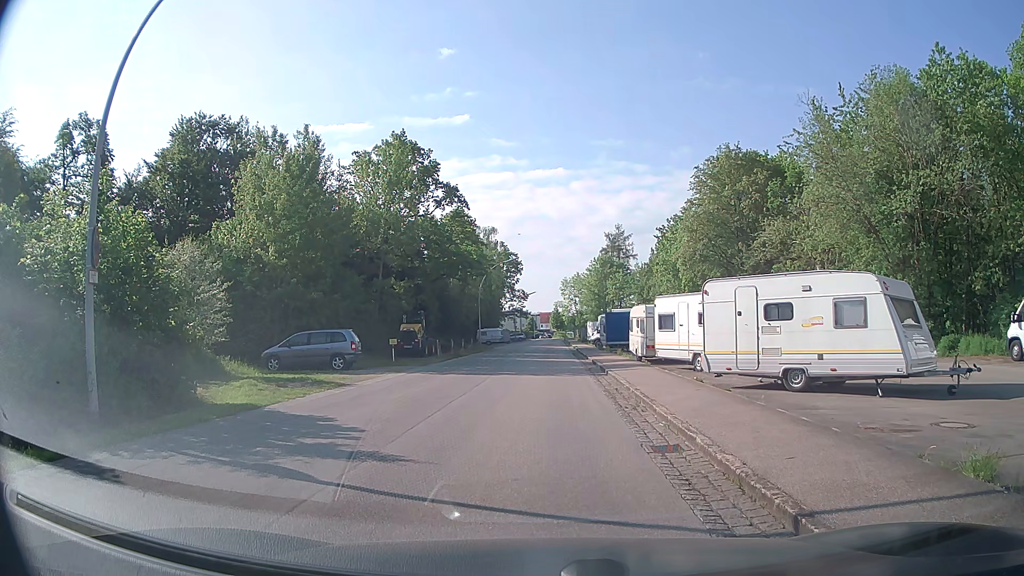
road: residential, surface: asphalt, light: Day
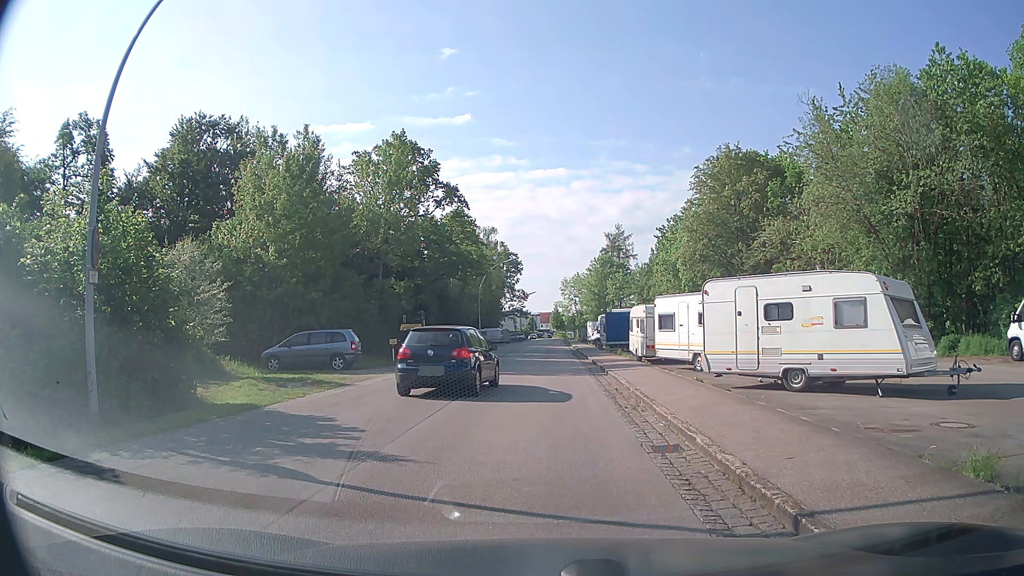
(0.0, 0.0) m; 0°
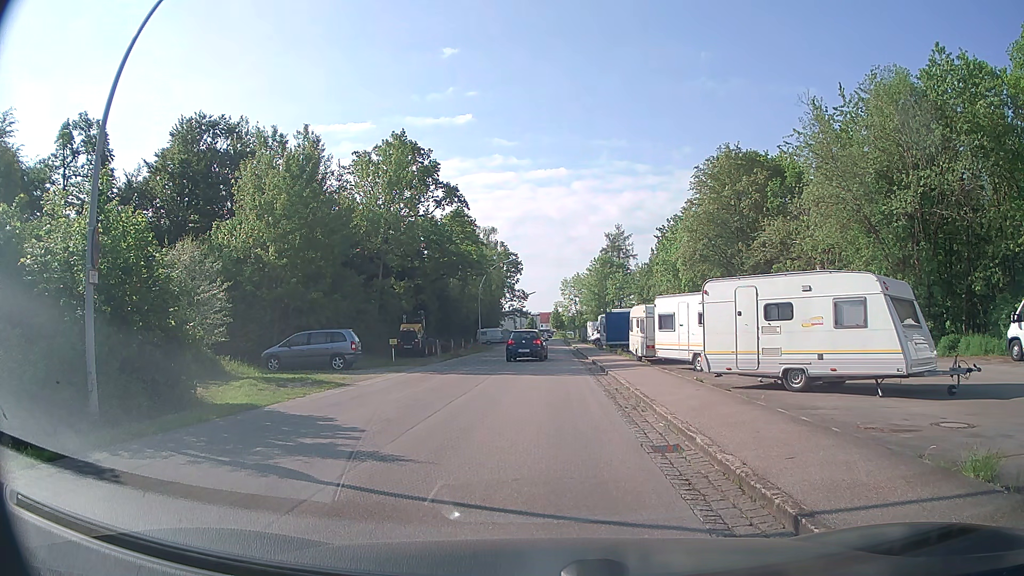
(0.0, 0.0) m; 0°
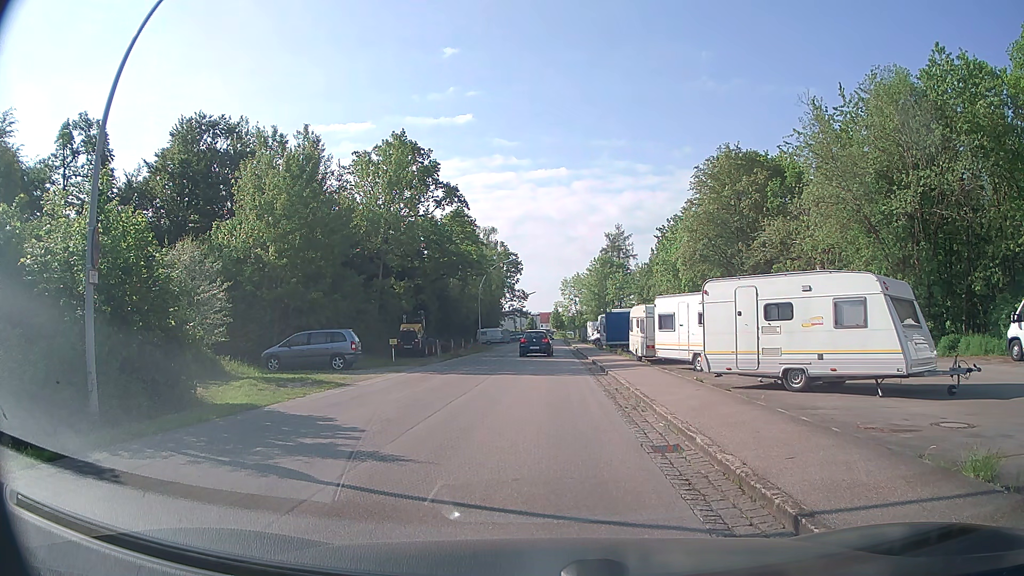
(0.0, 0.0) m; 0°
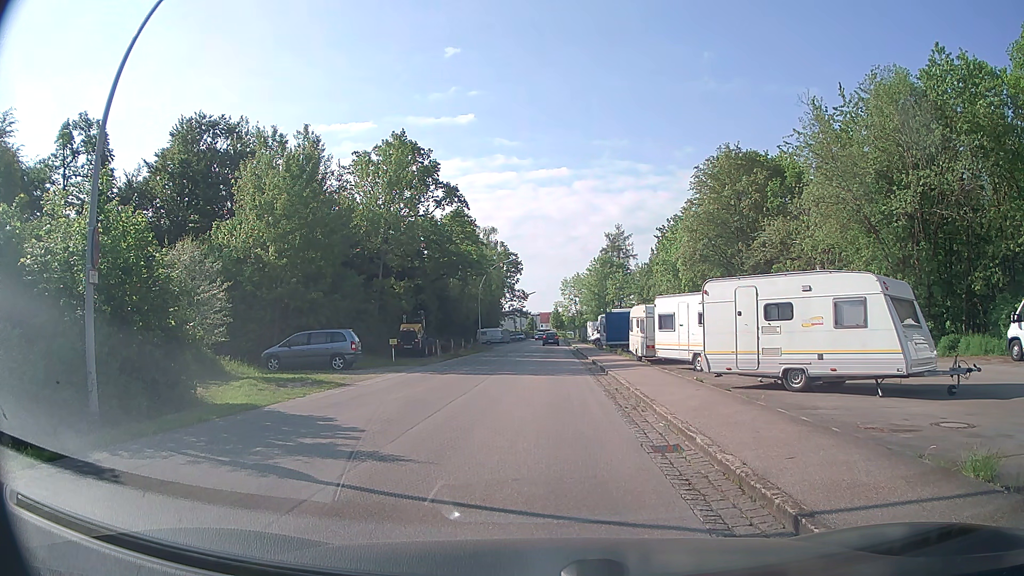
(0.0, 0.0) m; 0°
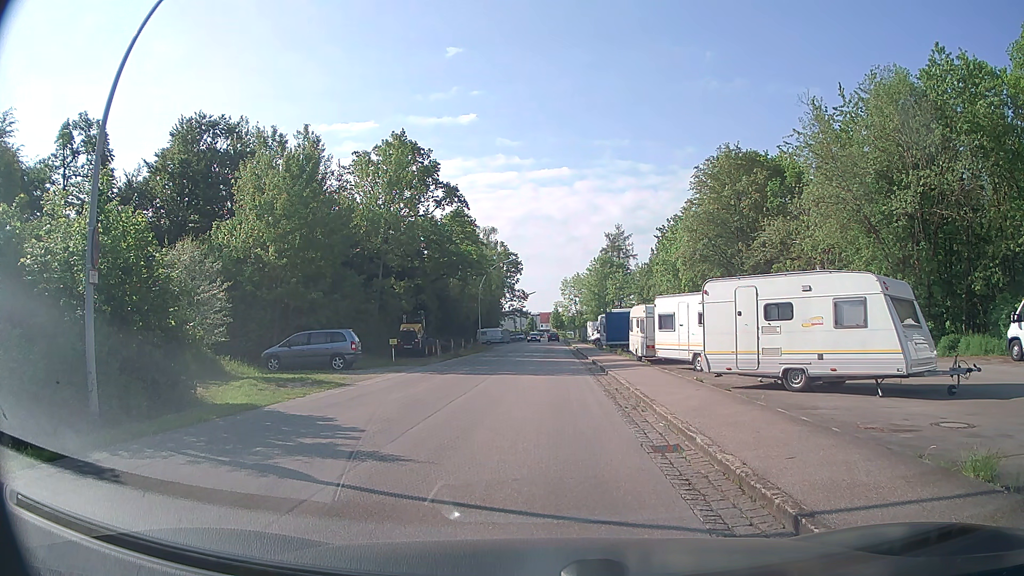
(0.0, 0.0) m; 0°
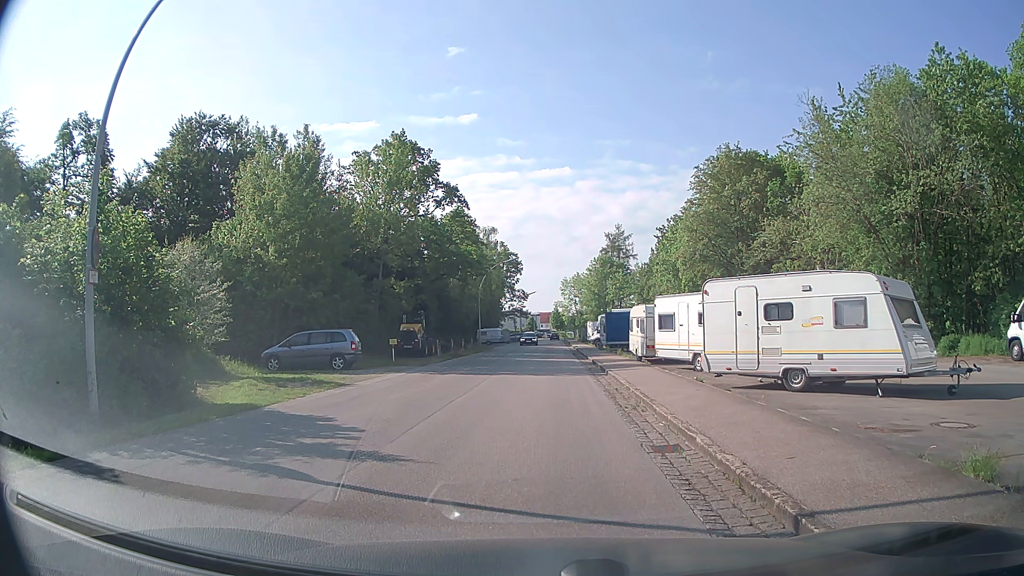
(0.0, 0.0) m; 0°
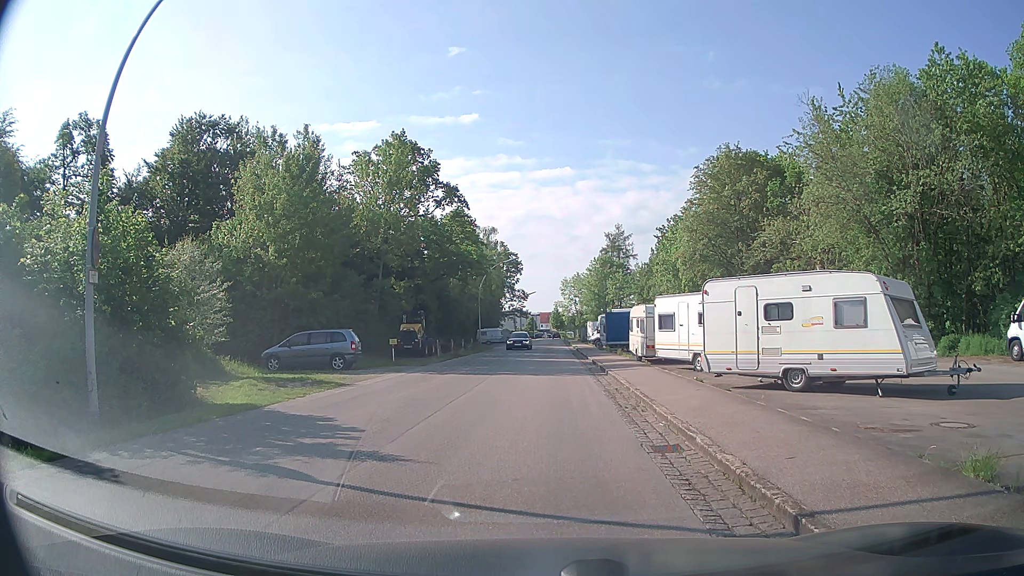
(0.0, 0.0) m; 0°
